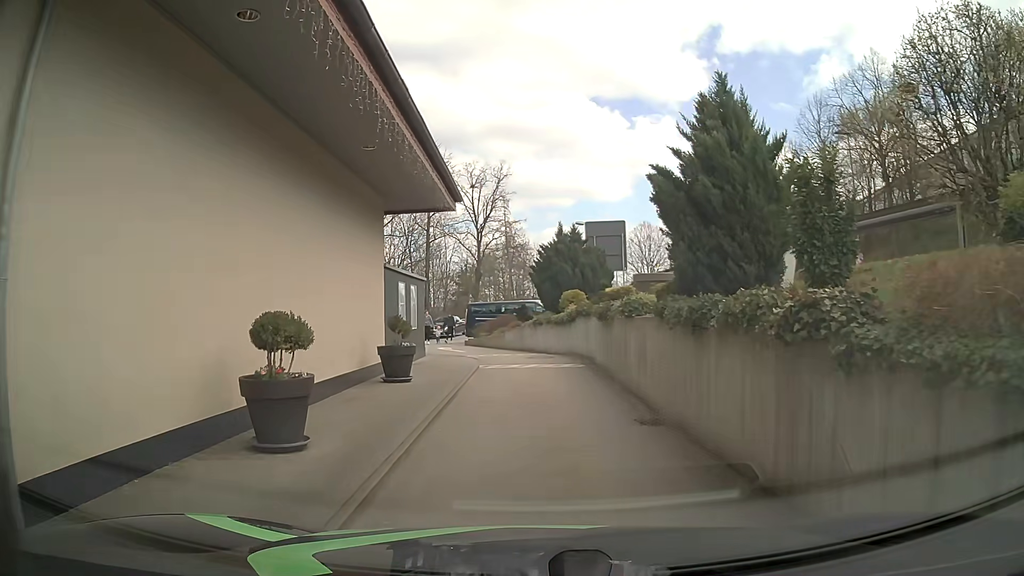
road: tertiary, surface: asphalt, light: Day
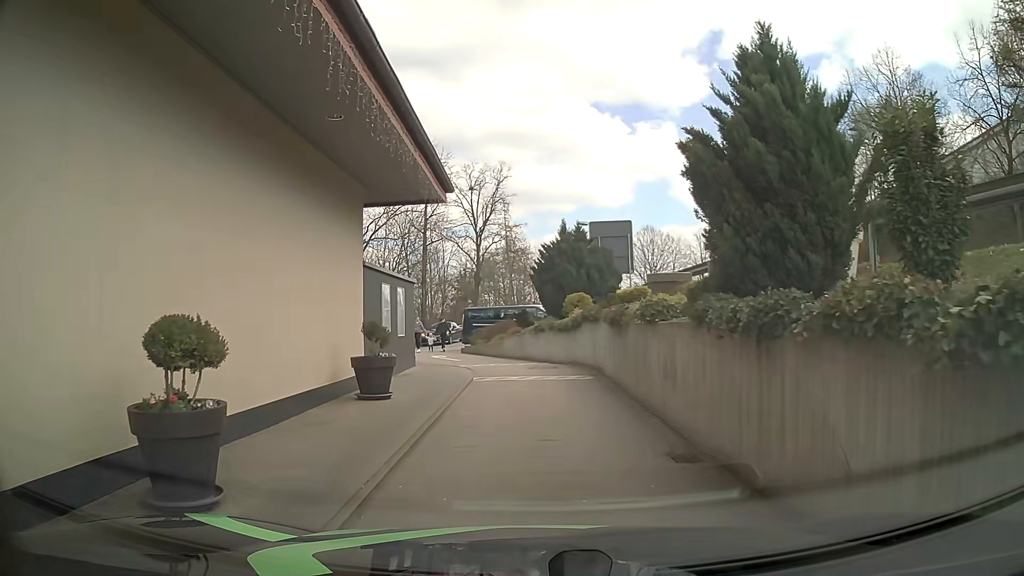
(0.0, +2.1) m; +1°
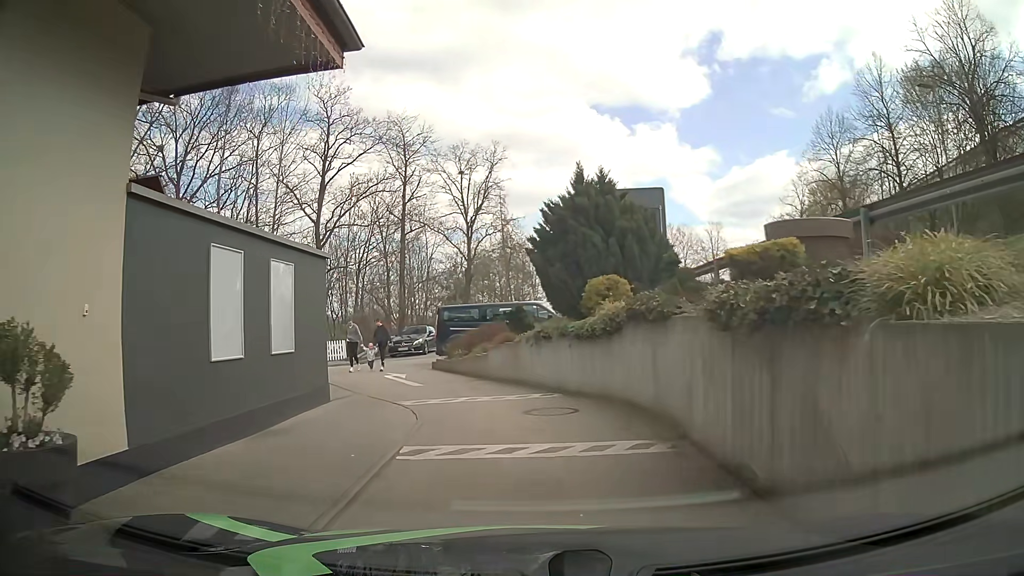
(-0.2, +8.5) m; -1°
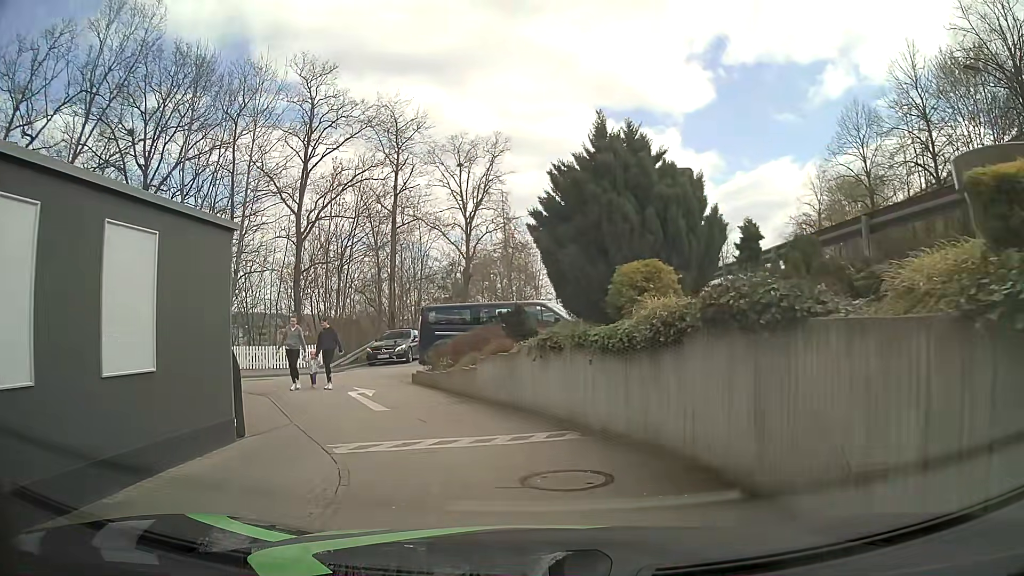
(0.0, +3.9) m; 0°
